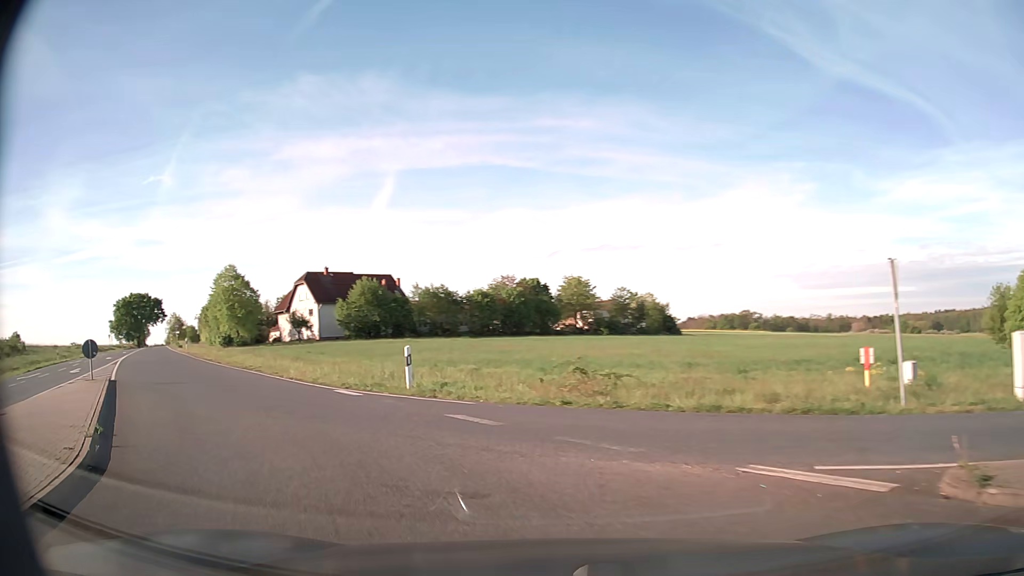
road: secondary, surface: asphalt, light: Day
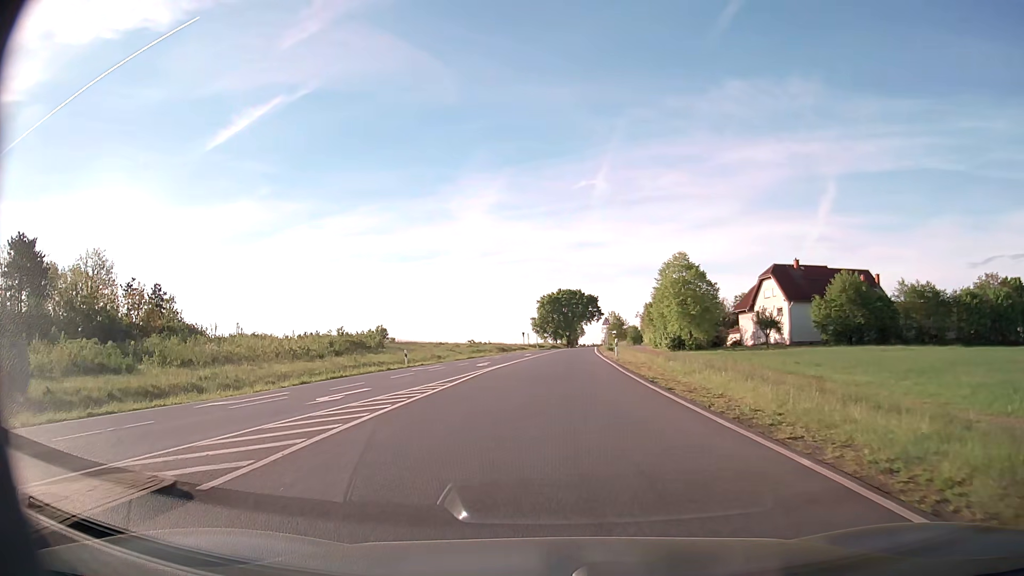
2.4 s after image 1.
(-8.3, +16.9) m; -38°
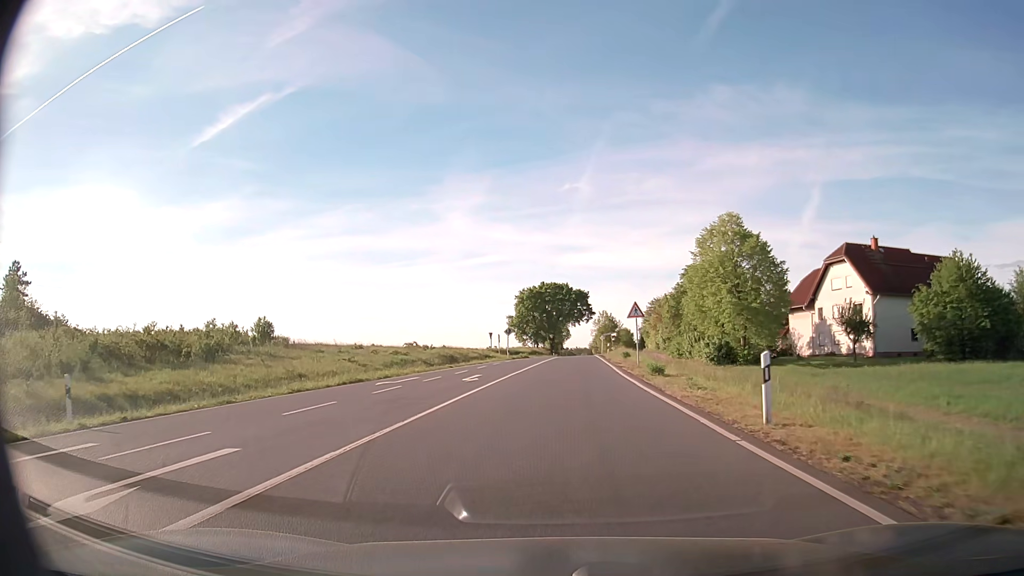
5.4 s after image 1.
(+0.2, +31.3) m; +1°
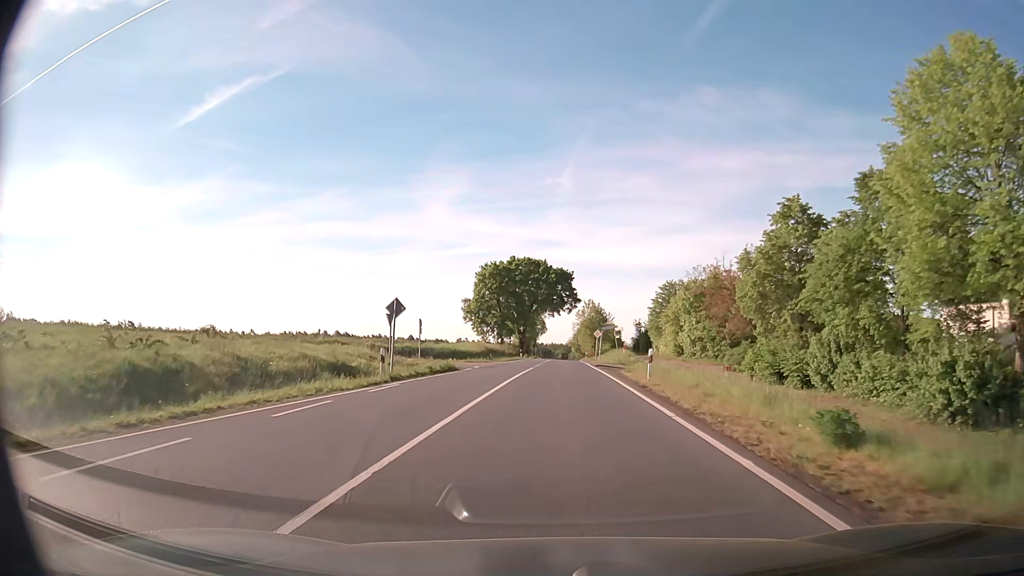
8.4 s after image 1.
(+0.9, +38.4) m; +2°
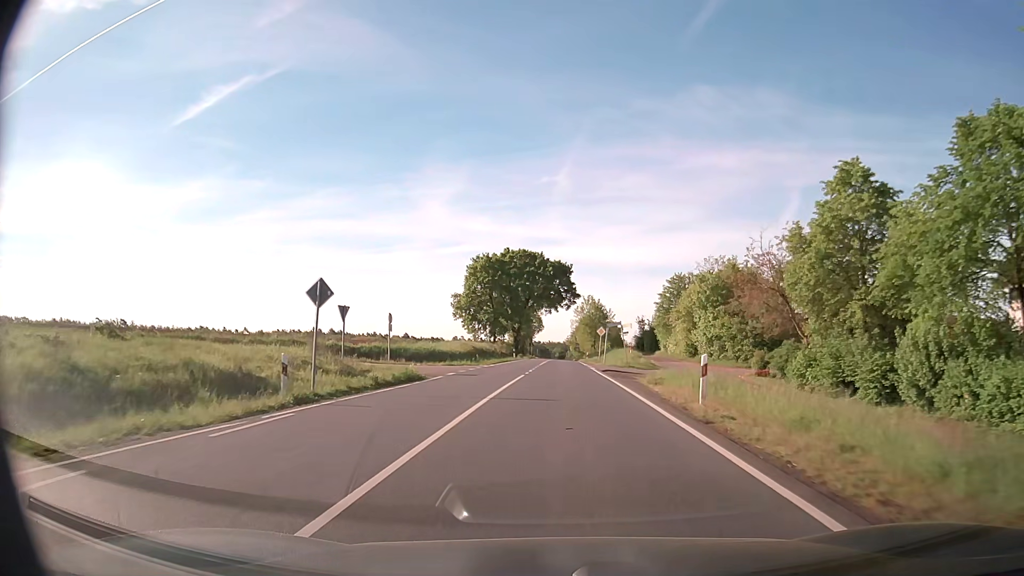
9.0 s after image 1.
(0.0, +8.4) m; 0°
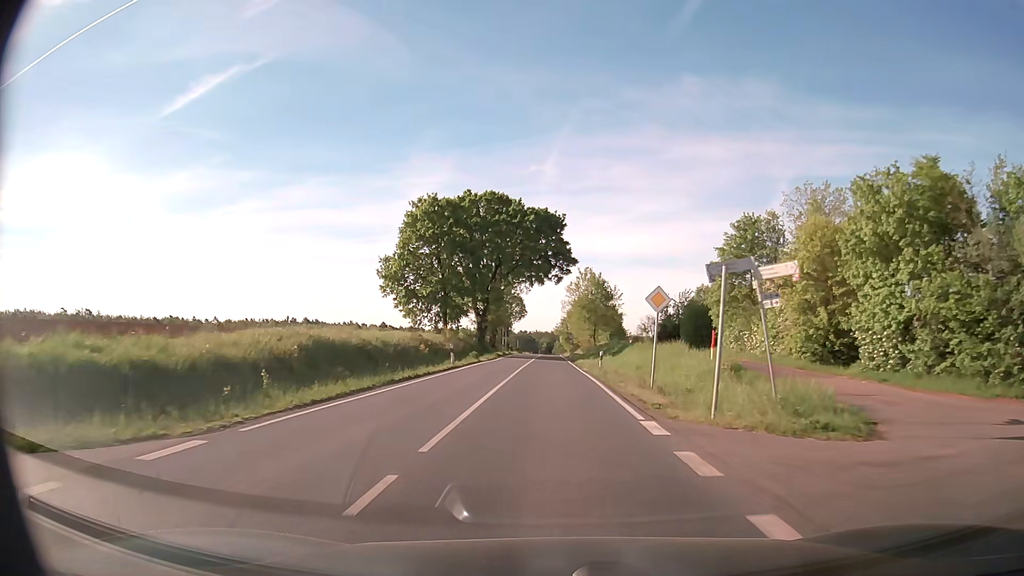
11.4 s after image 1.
(+0.6, +36.3) m; +1°
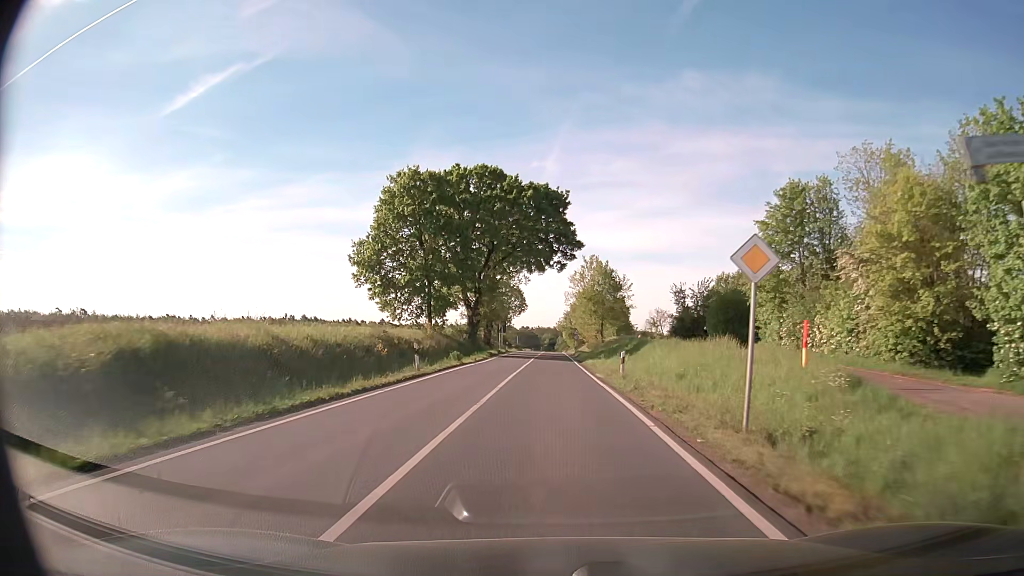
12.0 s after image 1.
(0.0, +9.7) m; 0°
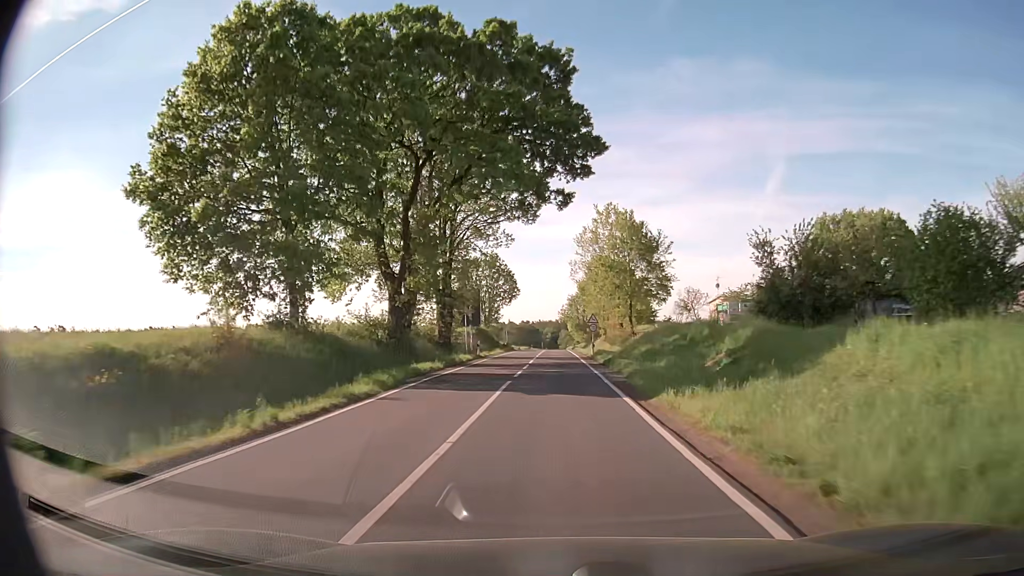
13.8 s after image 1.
(-0.1, +30.8) m; 0°
(0, +10) (0, +20) (0, +30) (0, +40) (0, +50) (0, +60) (0, +70) (0, +80) (0, +90) (0, +100) m
